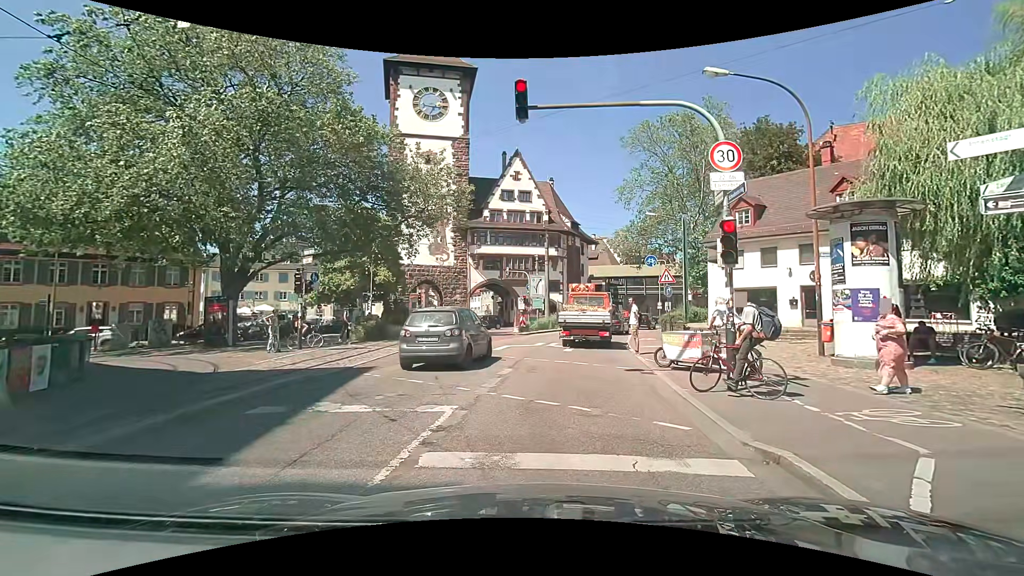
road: primary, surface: asphalt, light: Day
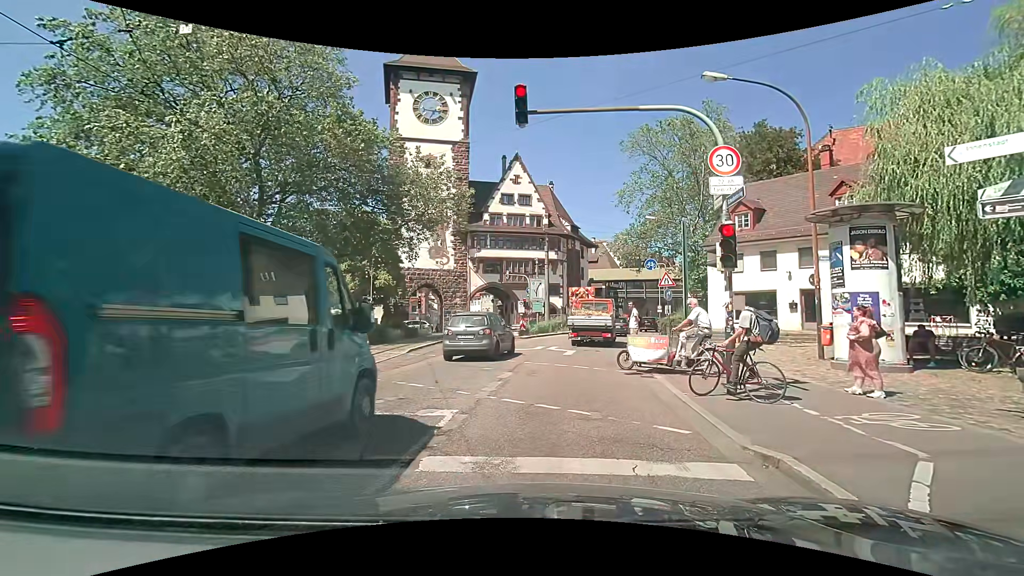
(0.0, +0.1) m; 0°
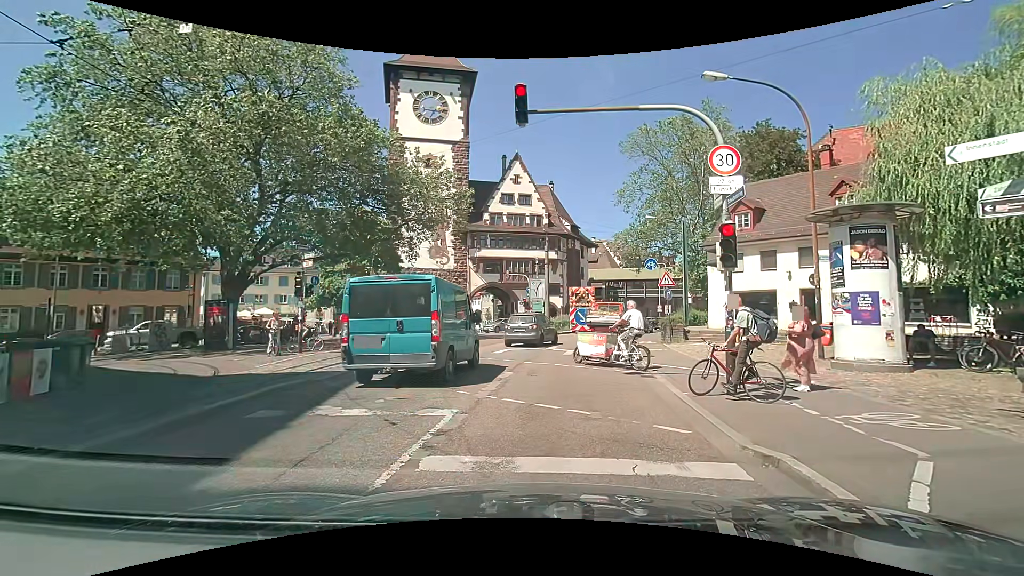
(0.0, 0.0) m; 0°
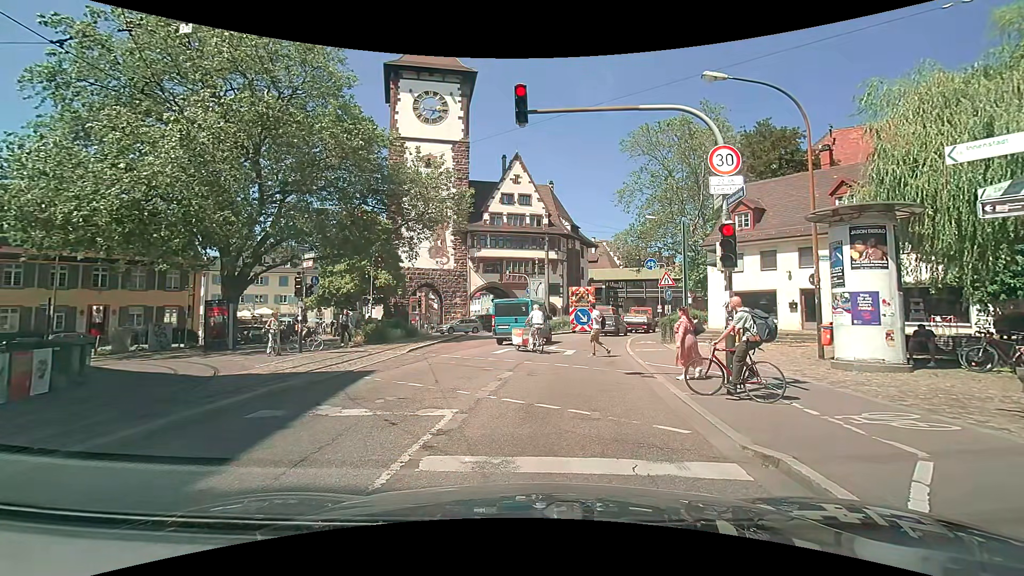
(0.0, 0.0) m; 0°
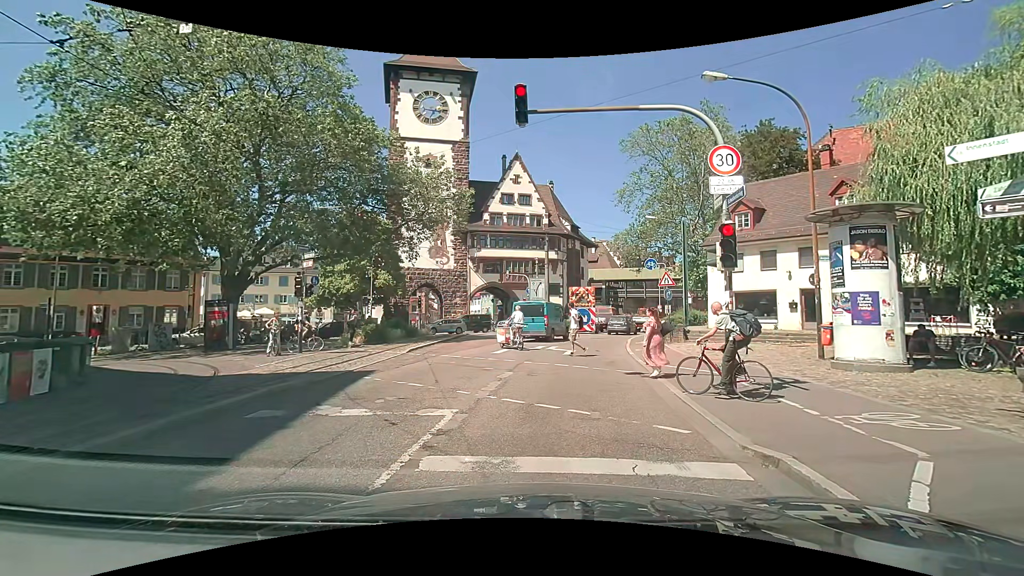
(0.0, 0.0) m; 0°
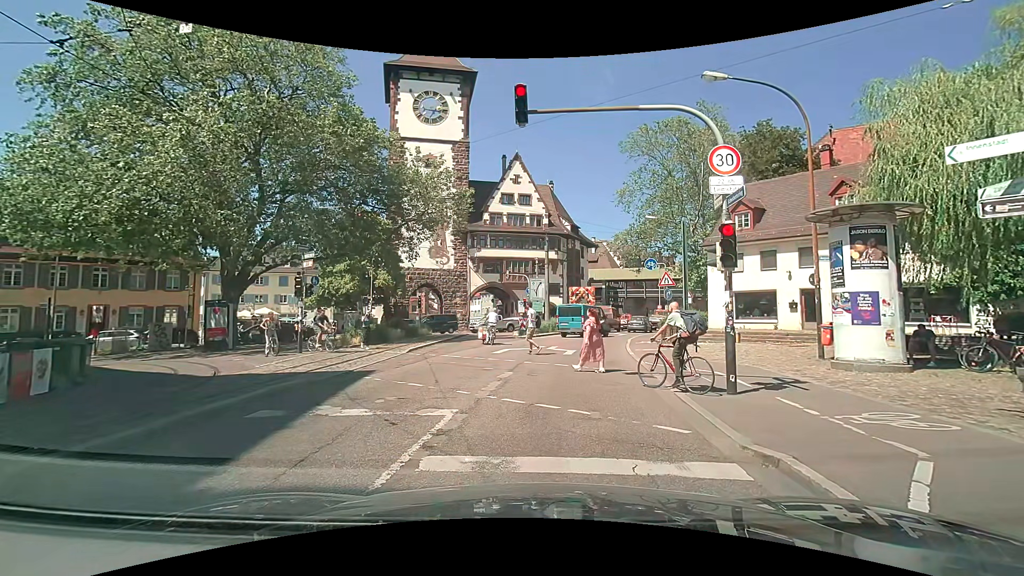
(0.0, 0.0) m; 0°
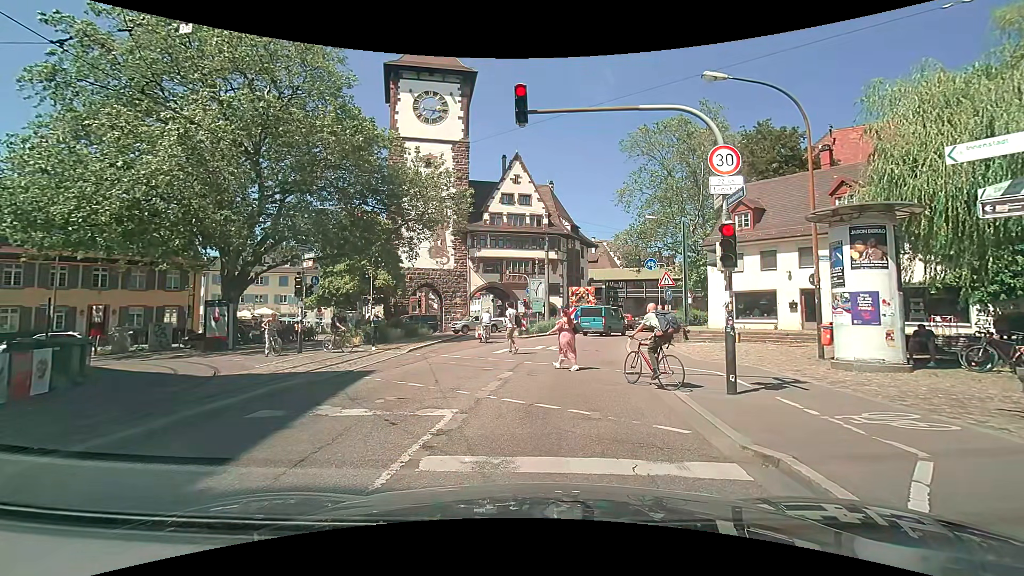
(0.0, 0.0) m; 0°
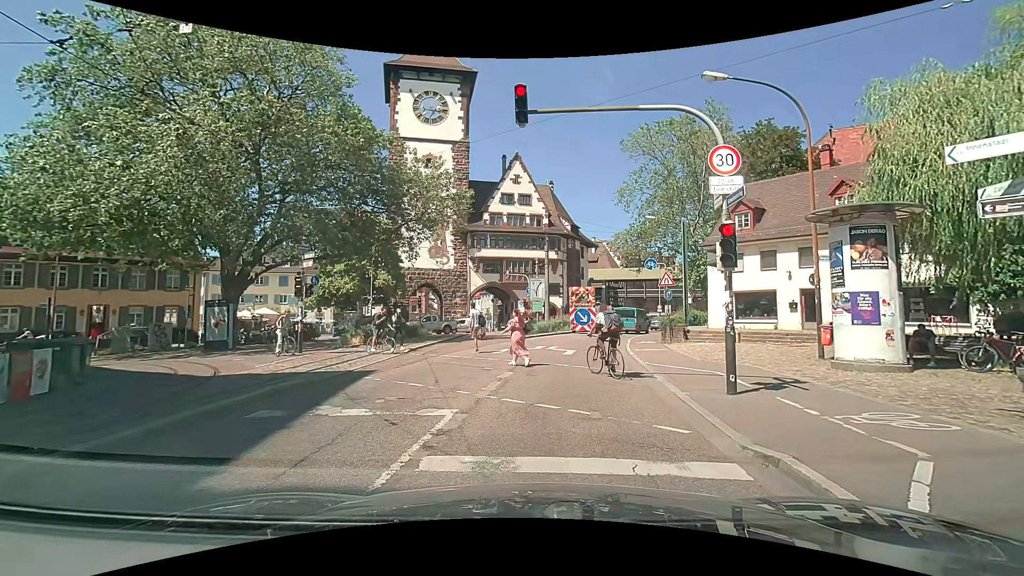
(0.0, 0.0) m; 0°
(+1, +10) (+2, +20) (+4, +30) (+8, +39) (+12, +48) (+17, +57) (+22, +66) (+28, +74) (+35, +81) (+42, +88) m
